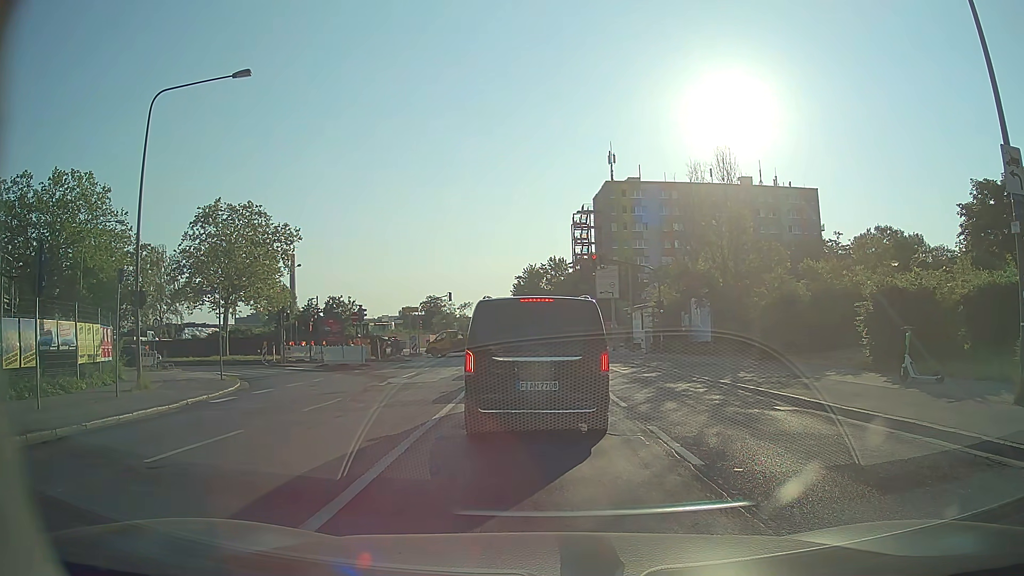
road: secondary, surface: sett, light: Day
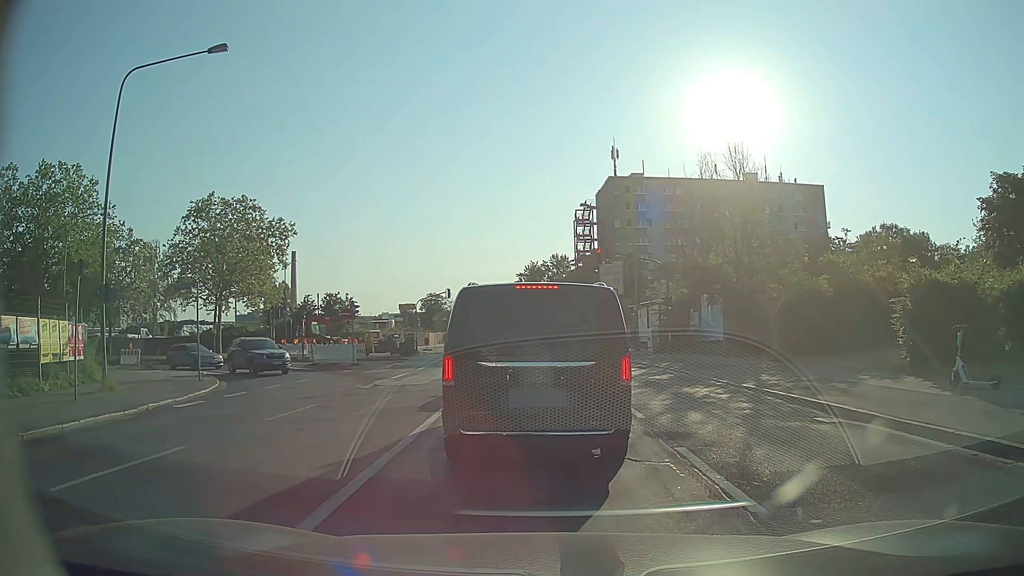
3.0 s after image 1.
(0.0, +2.0) m; 0°
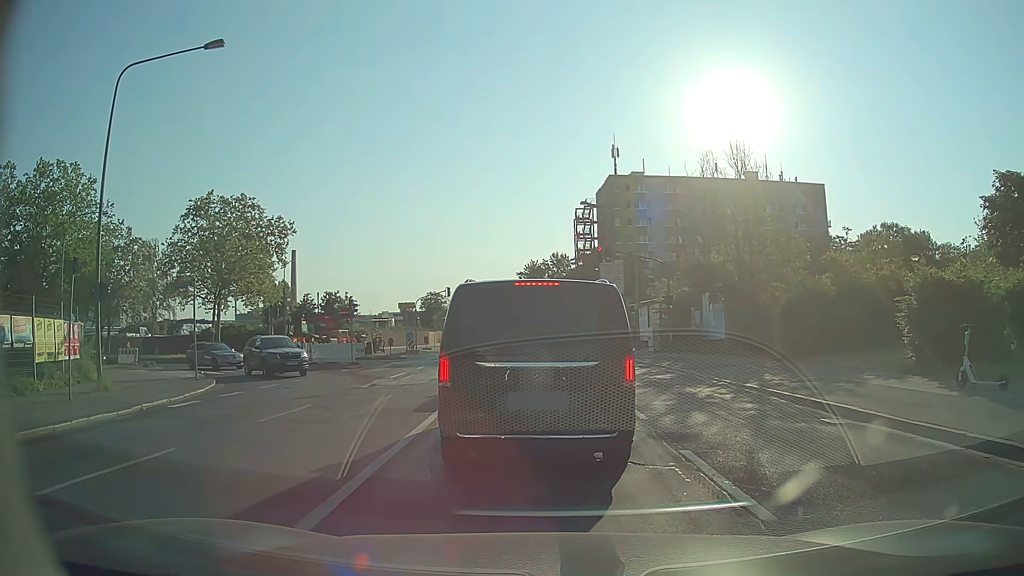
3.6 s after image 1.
(0.0, +0.3) m; 0°
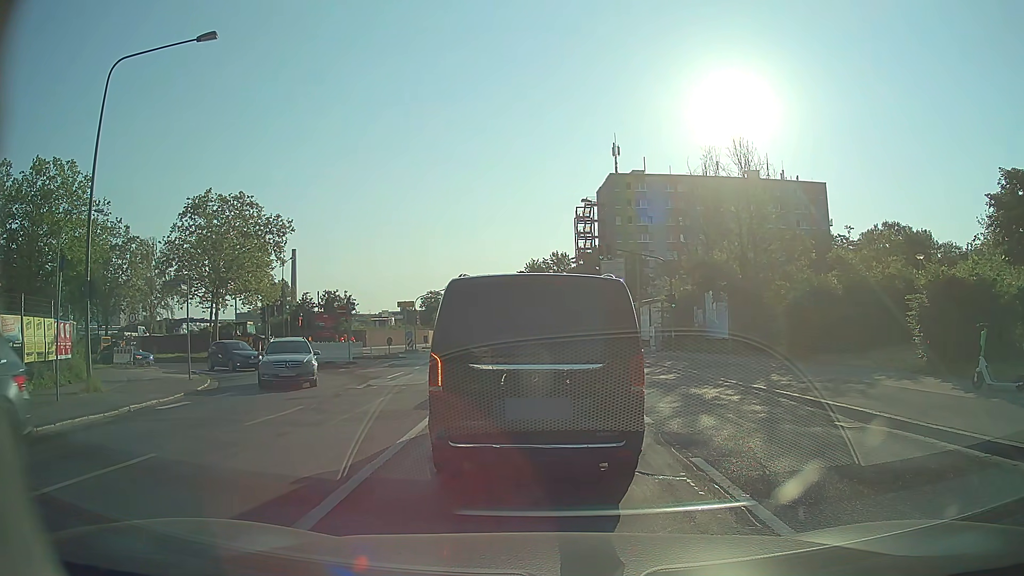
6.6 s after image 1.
(0.0, +0.6) m; 0°
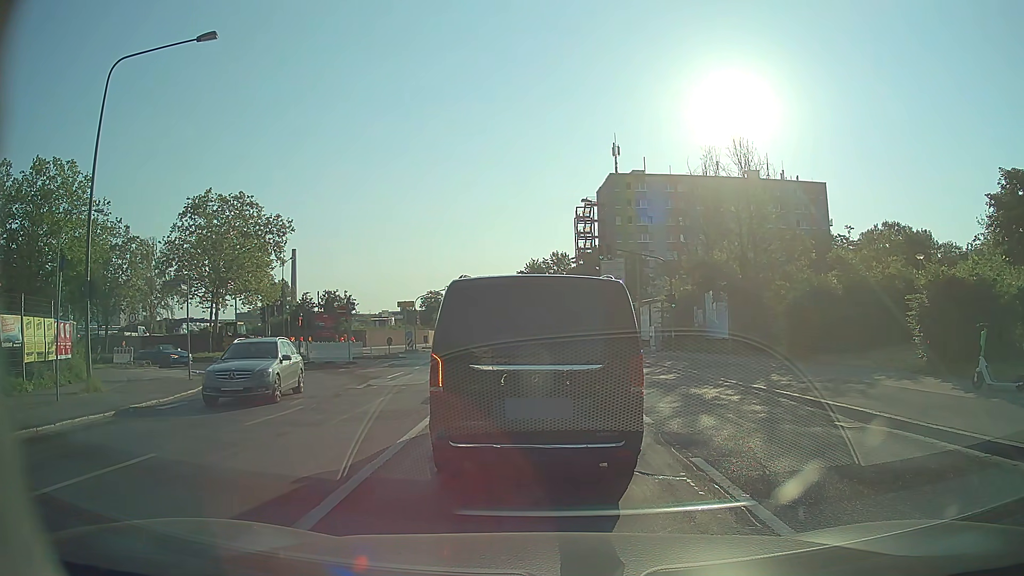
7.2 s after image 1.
(0.0, 0.0) m; 0°
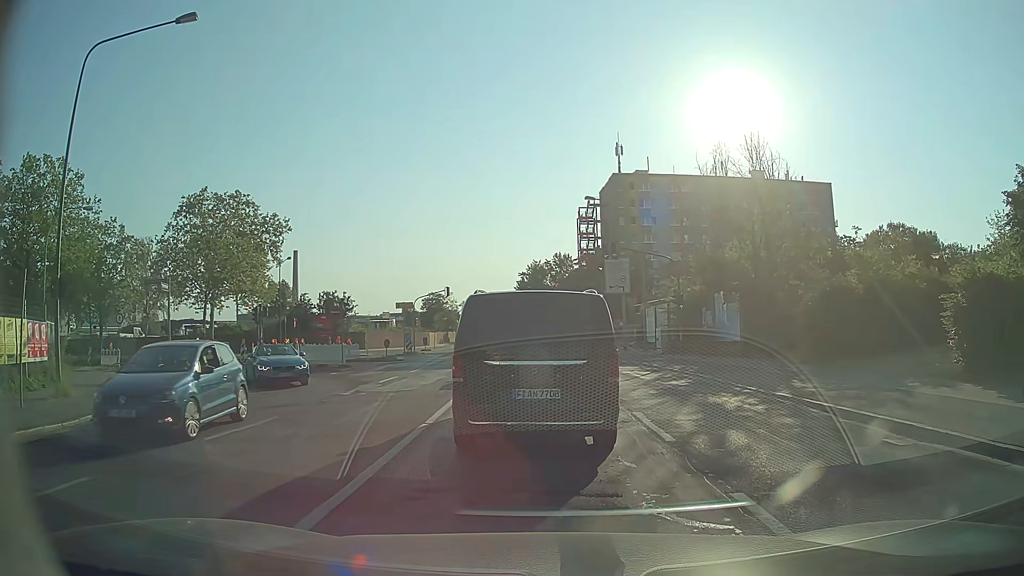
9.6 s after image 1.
(0.0, +1.6) m; -2°
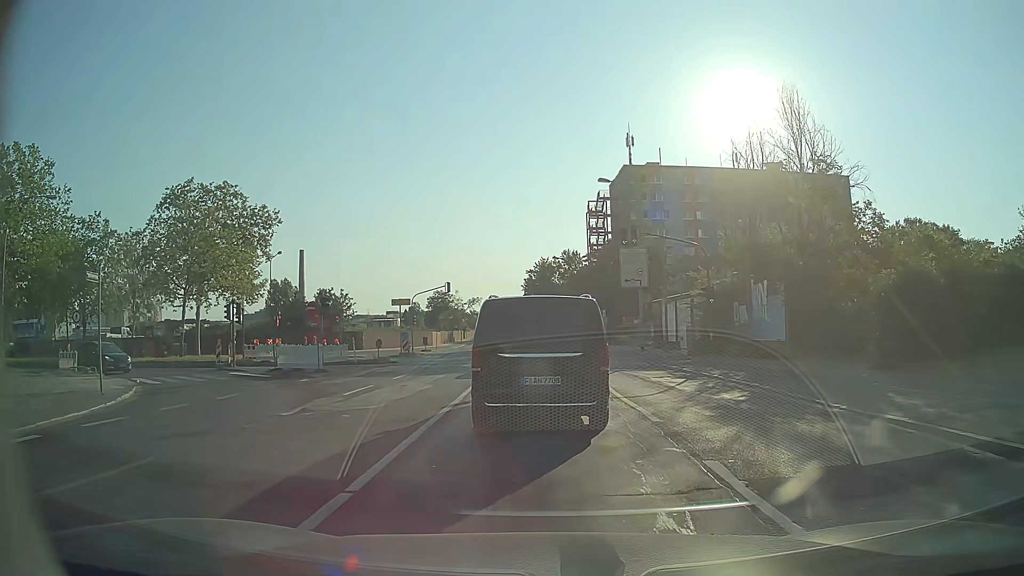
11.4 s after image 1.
(0.0, +4.8) m; +1°
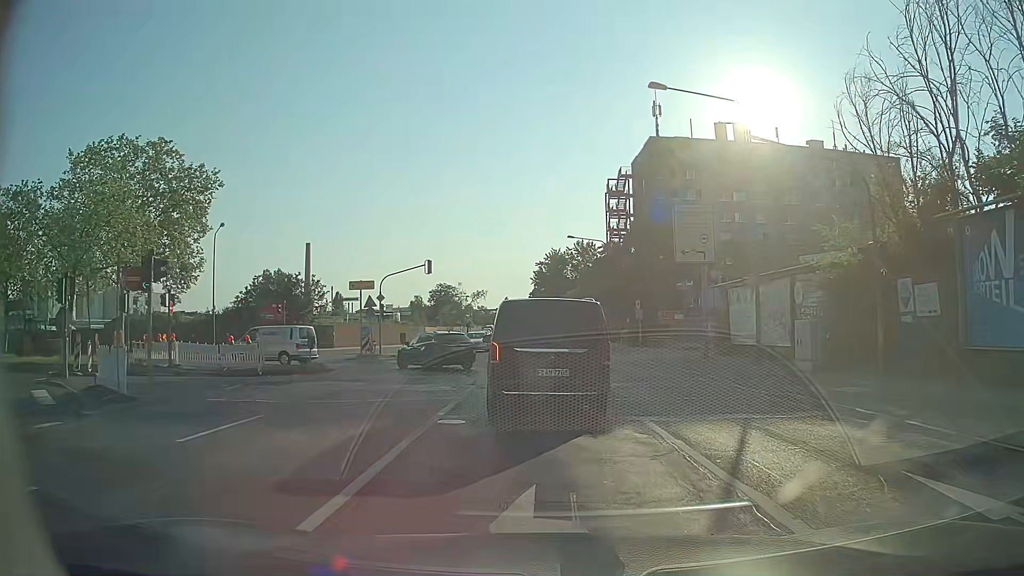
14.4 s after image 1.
(-0.4, +14.8) m; -2°
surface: asphalt
(0, +10) (0, +20) (-4, +29) (-13, +34) (-23, +35) (-33, +35) (-43, +36) (-53, +36) (-63, +36) (-73, +36) m
